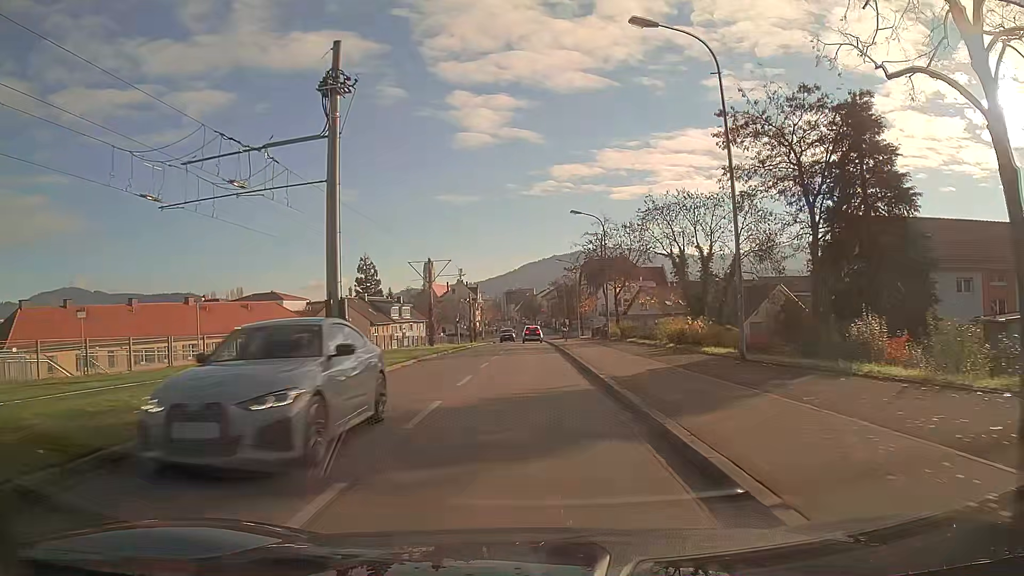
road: tertiary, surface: asphalt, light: Day
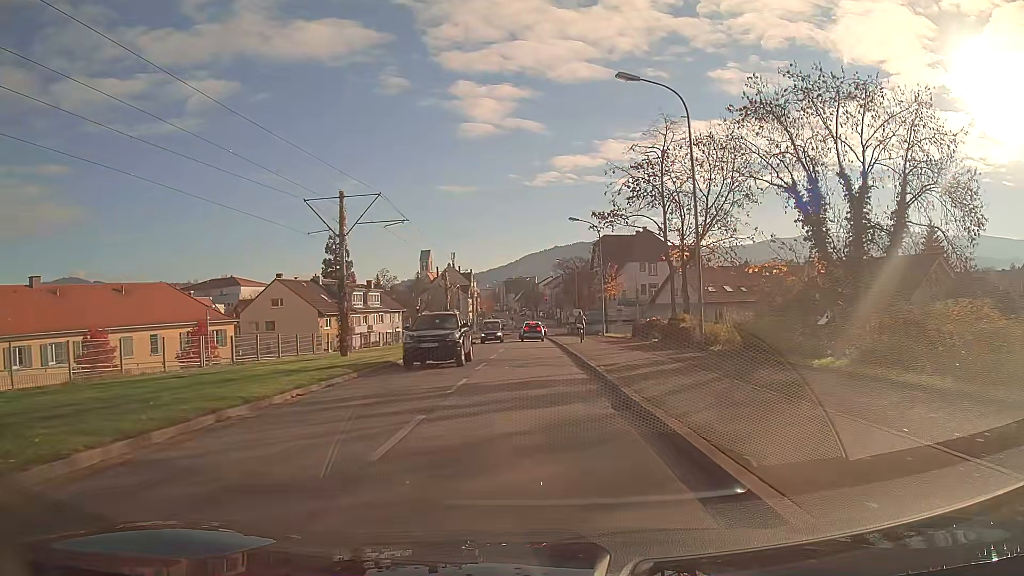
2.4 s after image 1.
(0.0, +26.3) m; 0°
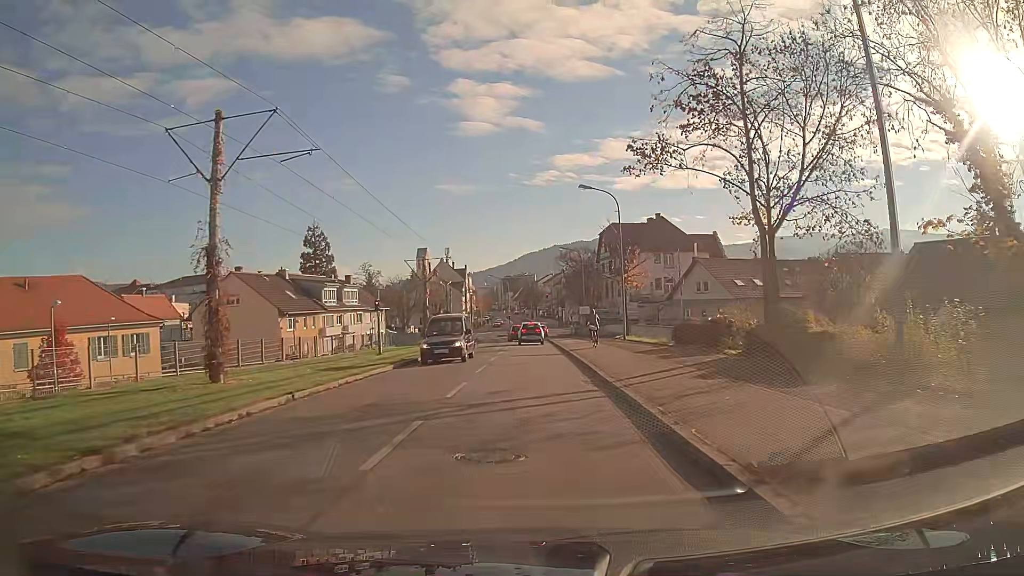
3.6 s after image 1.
(0.0, +12.3) m; 0°
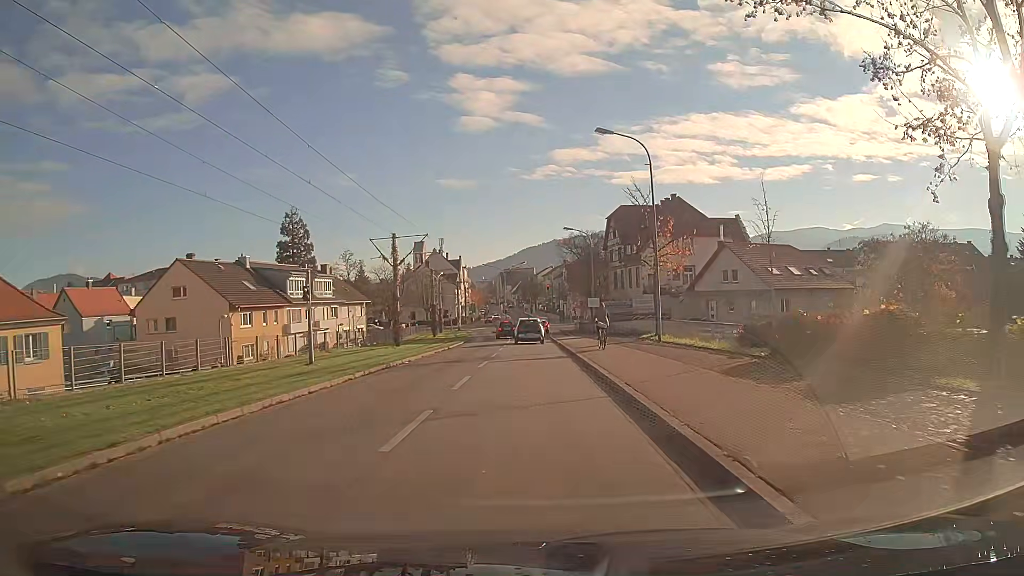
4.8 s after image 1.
(0.0, +11.1) m; 0°
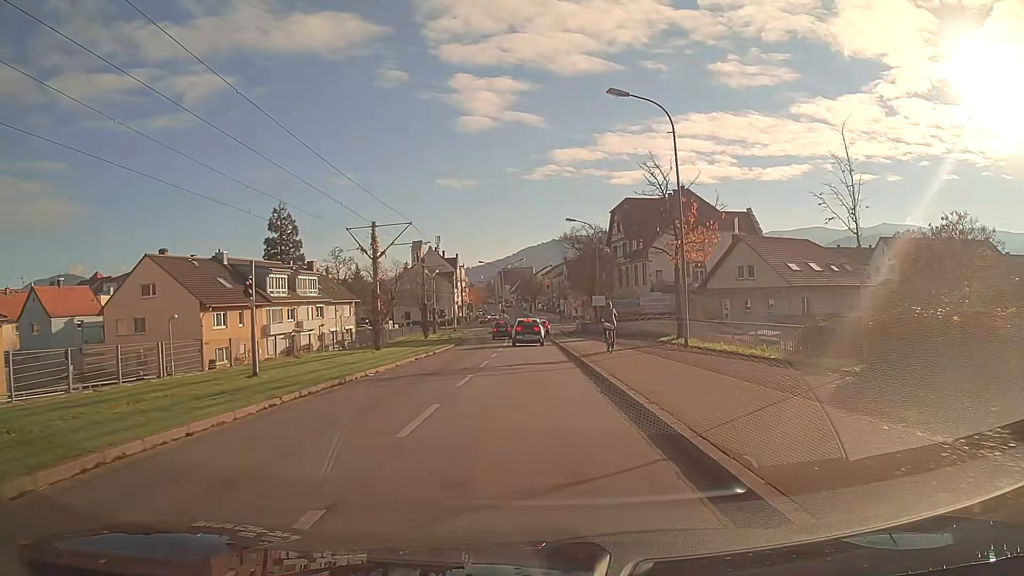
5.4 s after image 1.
(0.0, +5.1) m; 0°
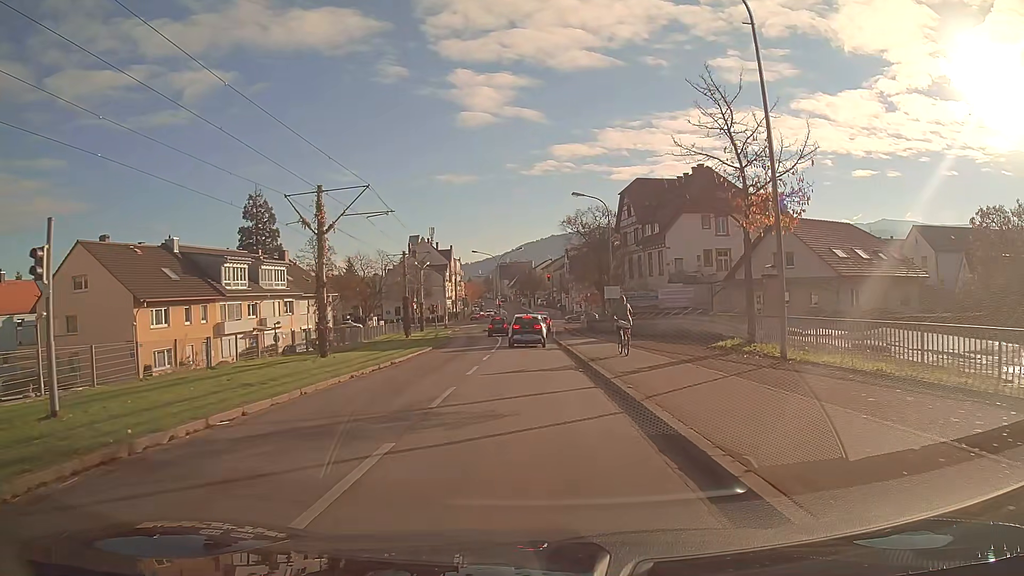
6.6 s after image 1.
(+0.1, +9.3) m; 0°
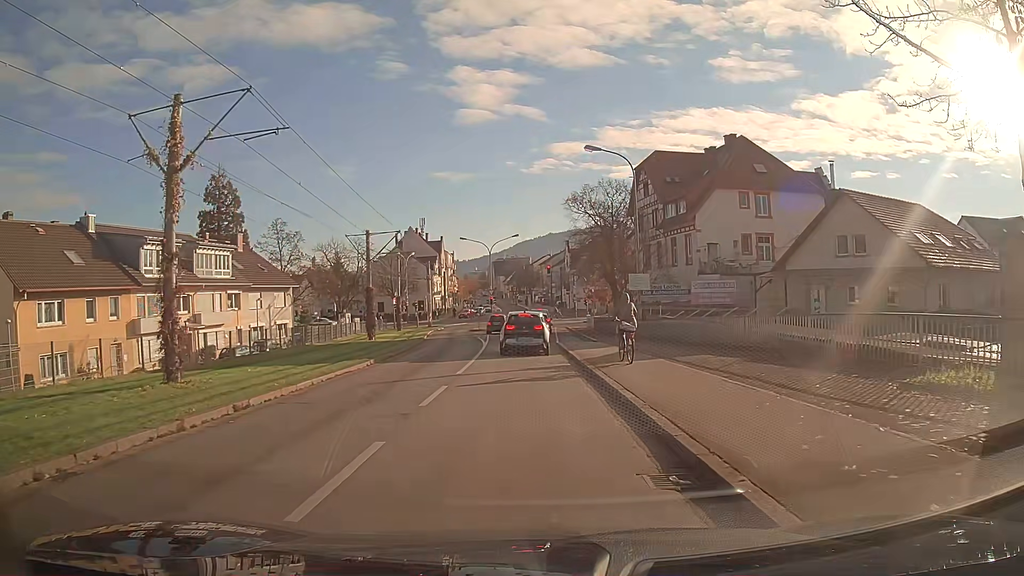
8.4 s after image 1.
(0.0, +11.8) m; 0°
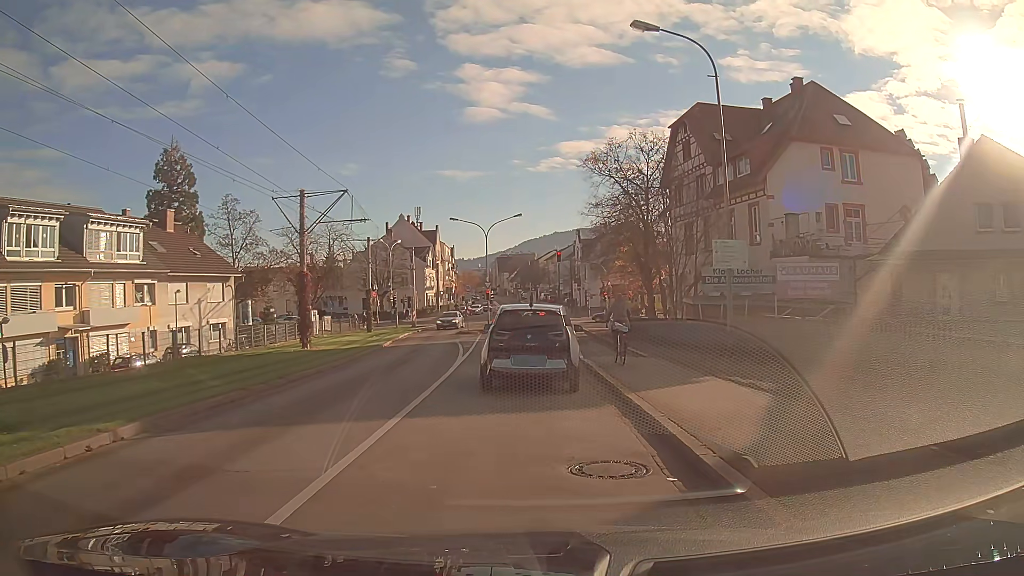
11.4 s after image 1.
(-0.1, +13.9) m; 0°
